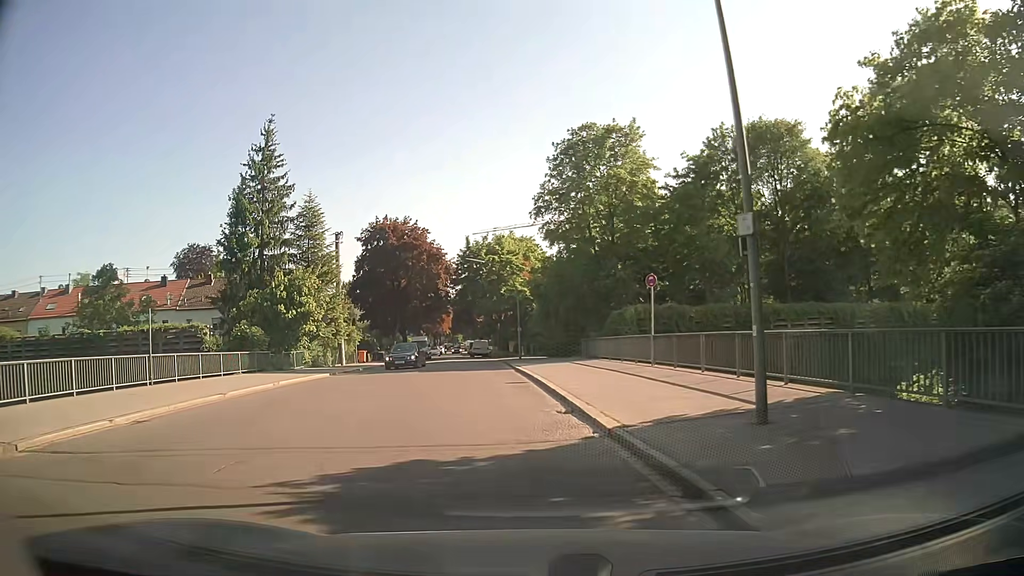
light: Day
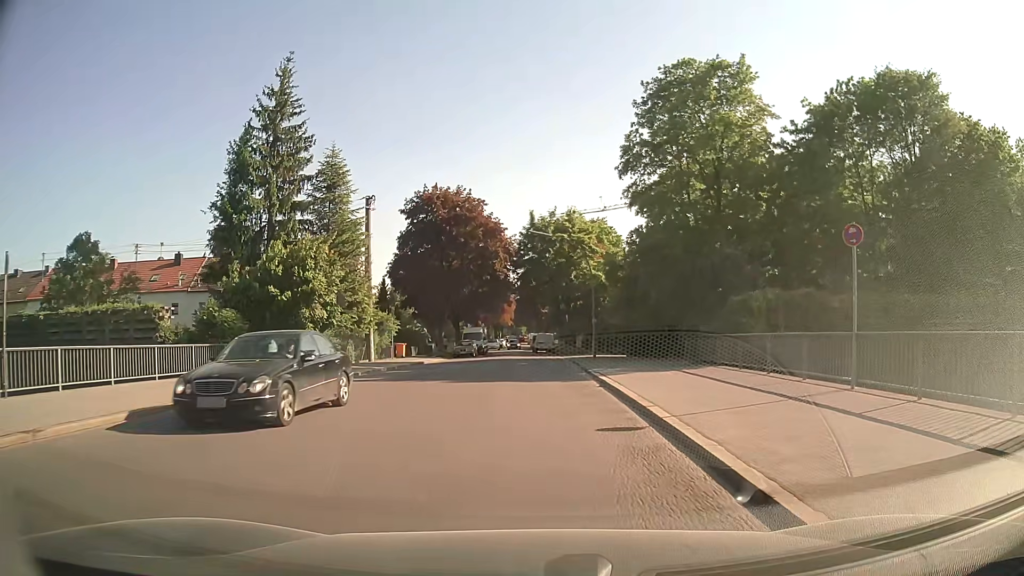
(-0.7, +10.2) m; -6°
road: residential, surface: asphalt
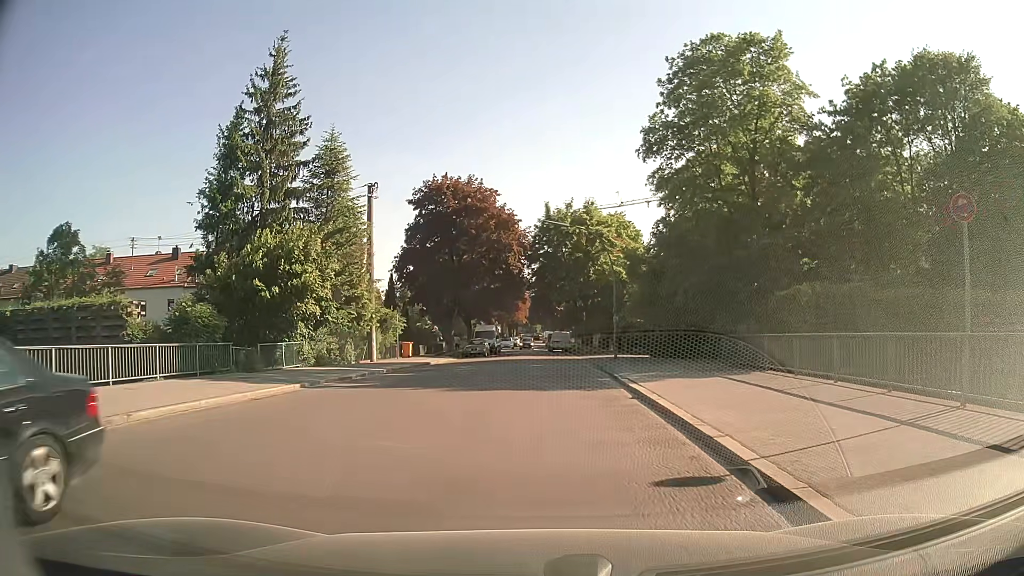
(0.0, +3.2) m; -1°
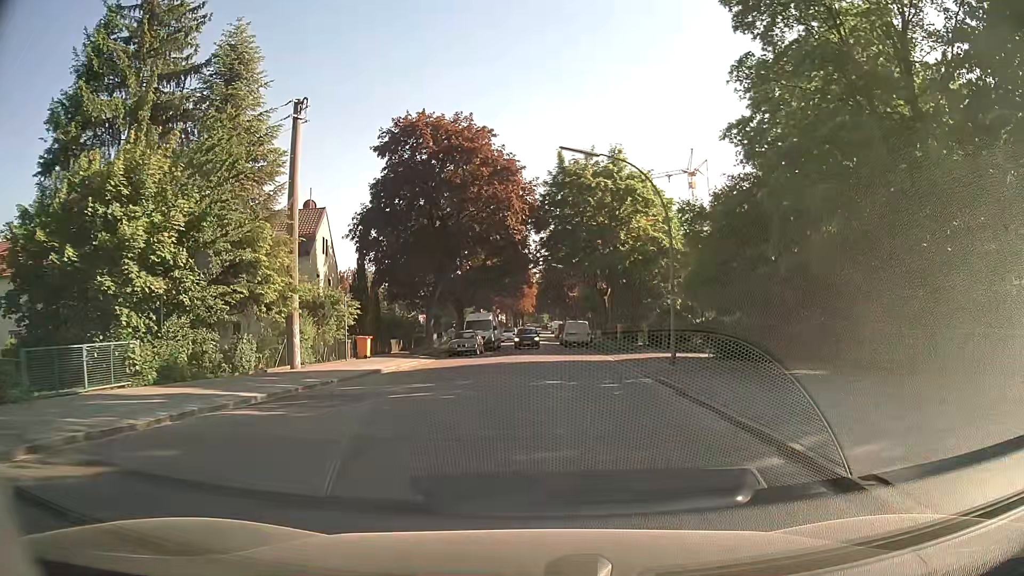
(-0.2, +13.7) m; -1°
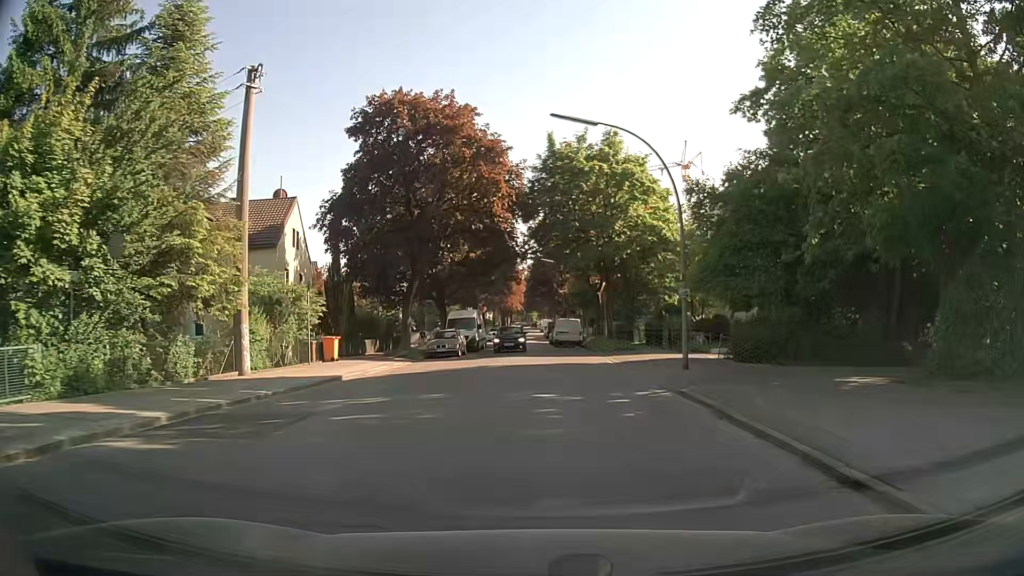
(0.0, +3.6) m; +1°
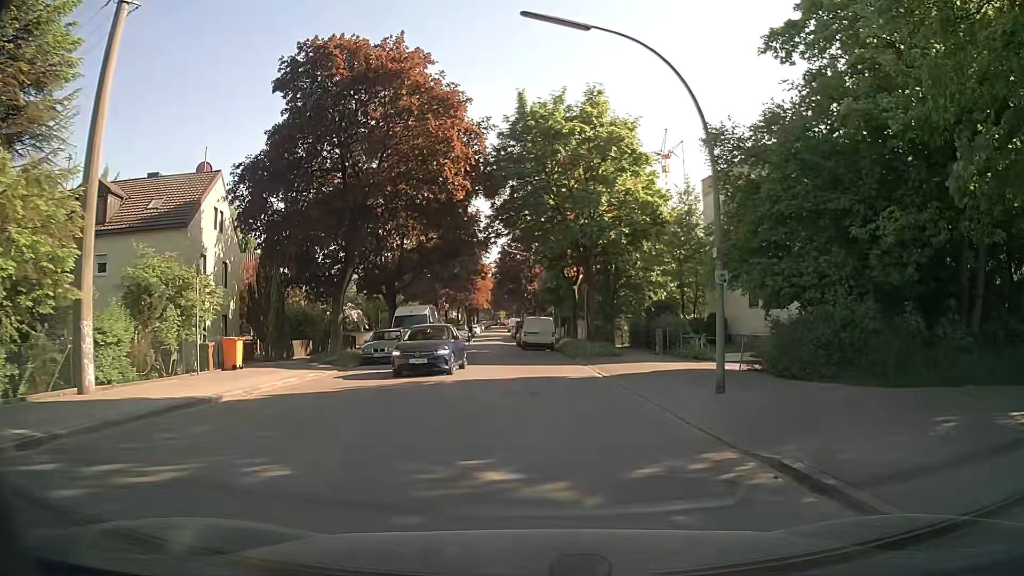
(+0.1, +6.9) m; +2°
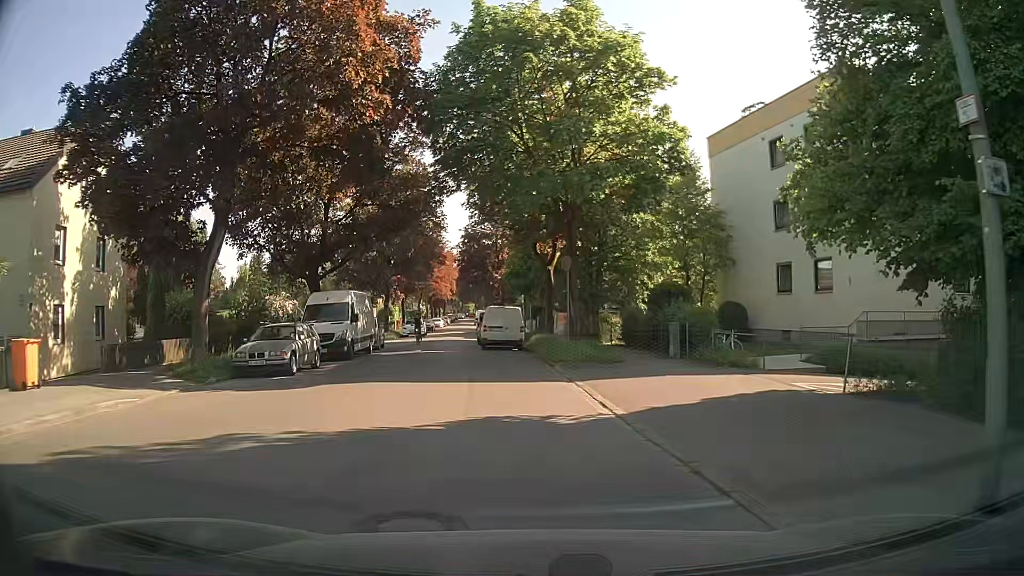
(+0.3, +9.2) m; +2°
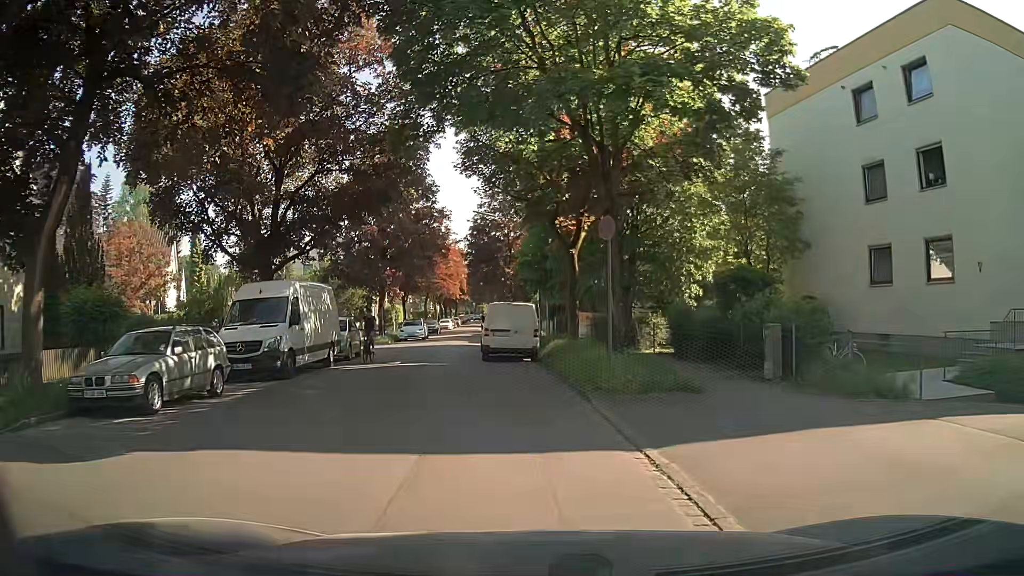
(0.0, +7.6) m; 0°
